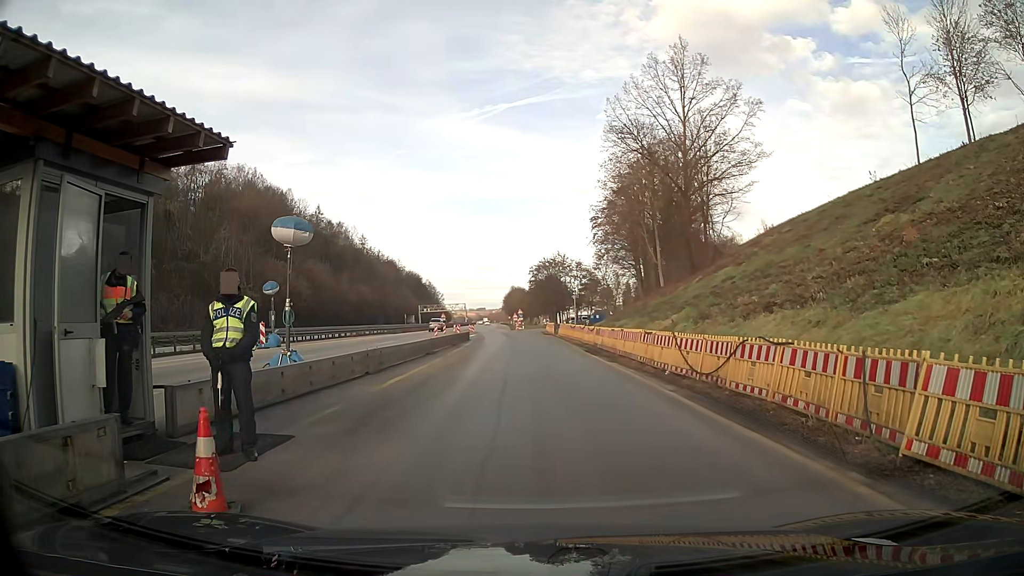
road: motorway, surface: asphalt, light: Day
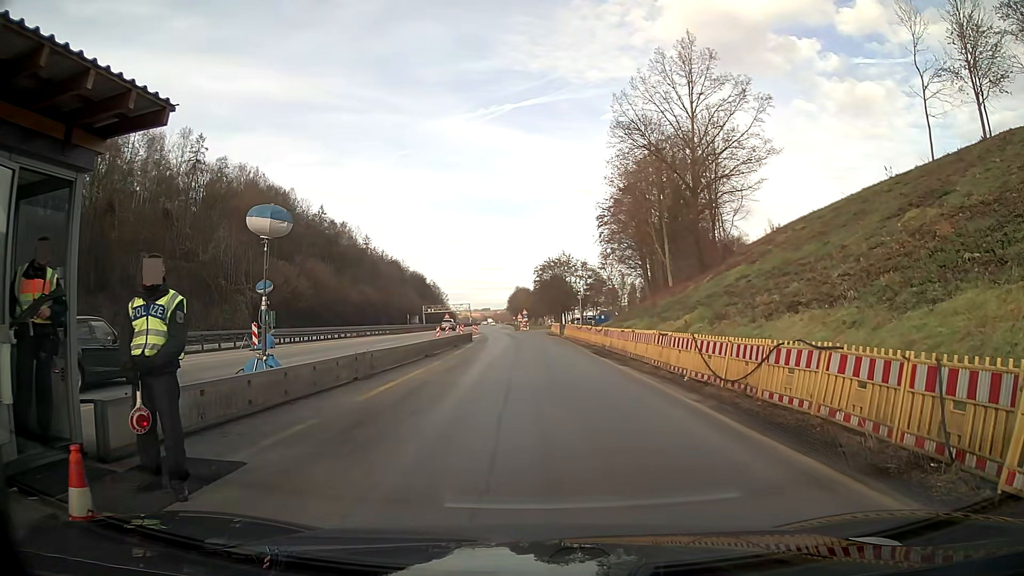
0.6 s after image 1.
(0.0, +1.6) m; -1°
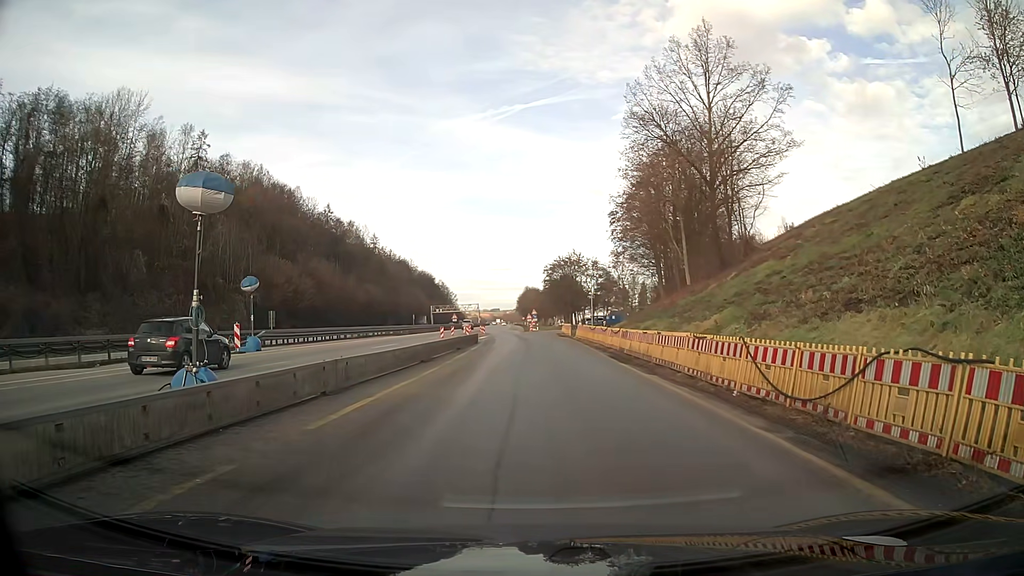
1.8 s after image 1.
(0.0, +3.1) m; -1°
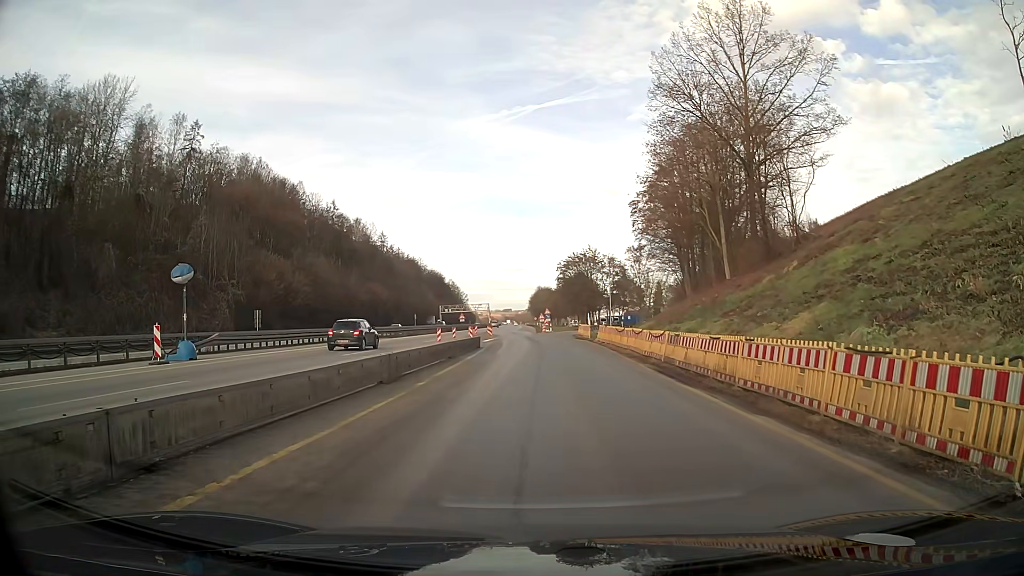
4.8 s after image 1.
(0.0, +7.7) m; -1°
(0, +10) (0, +20) (0, +30) (0, +40) (-1, +50) (-1, +60) (-2, +70) (-3, +80) (-4, +90) (-4, +100) m
